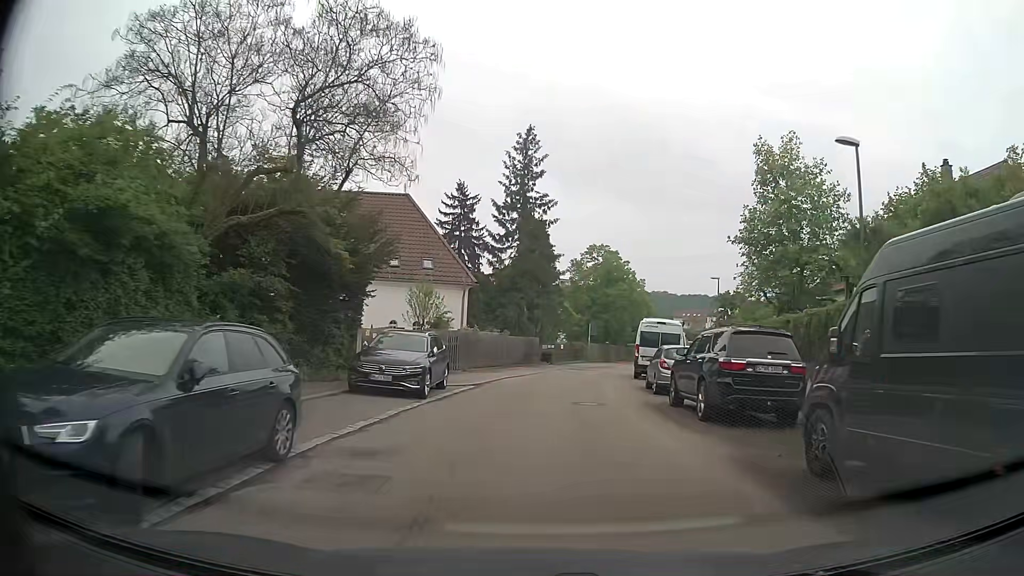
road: residential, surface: asphalt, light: Day
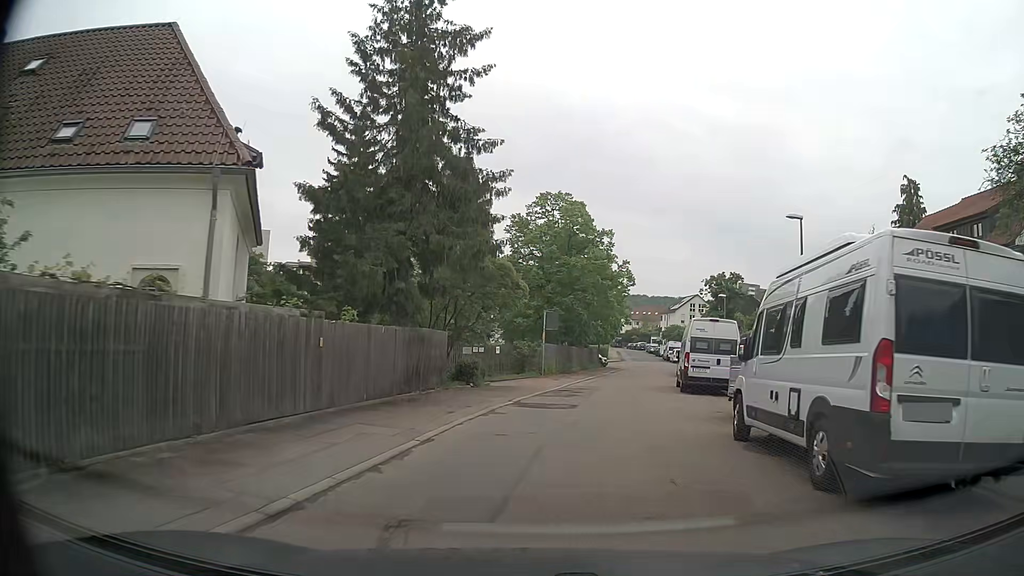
(+0.8, +23.0) m; +5°
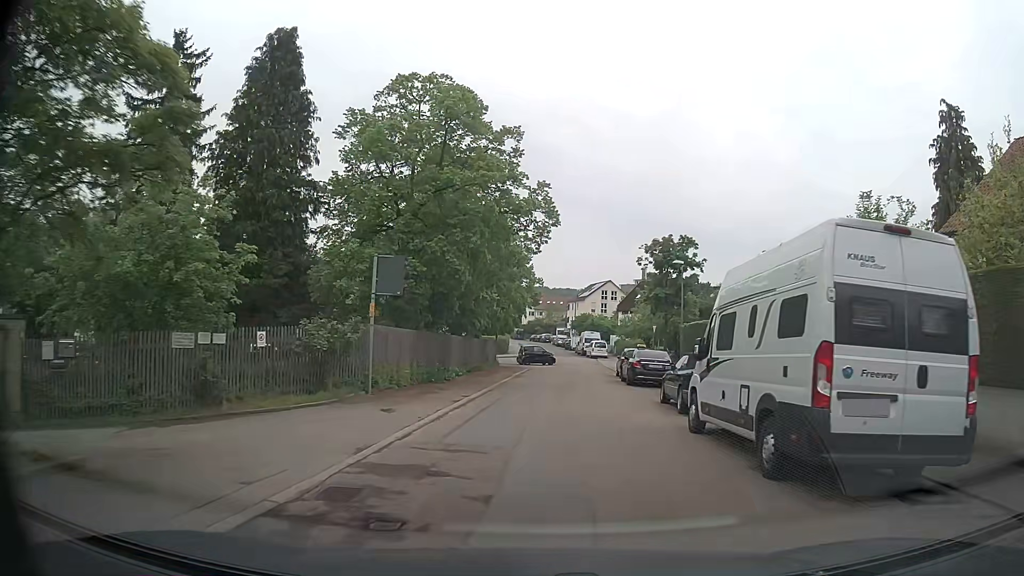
(+1.9, +17.9) m; +8°
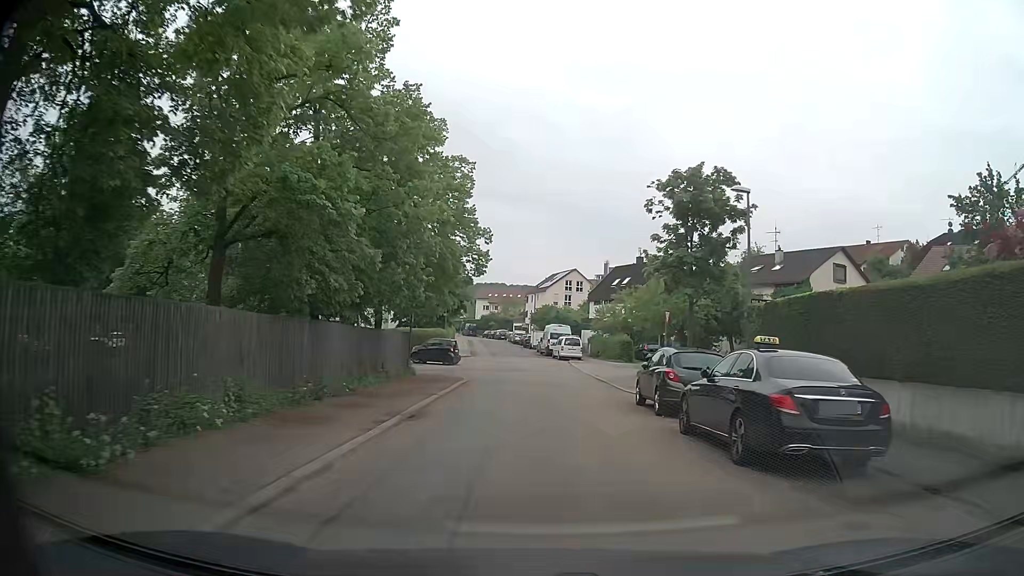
(+0.8, +18.2) m; +5°
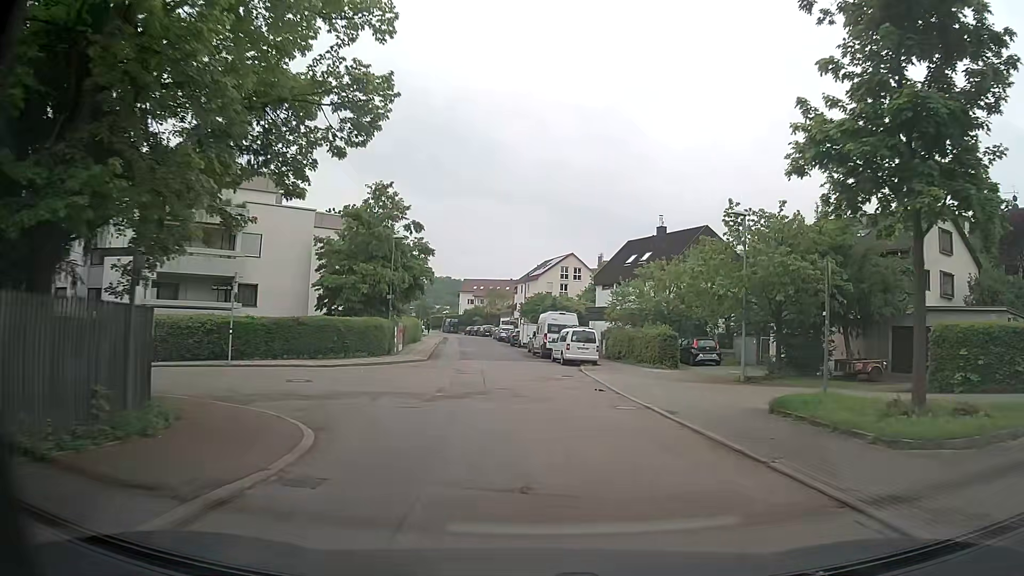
(0.0, +18.7) m; 0°
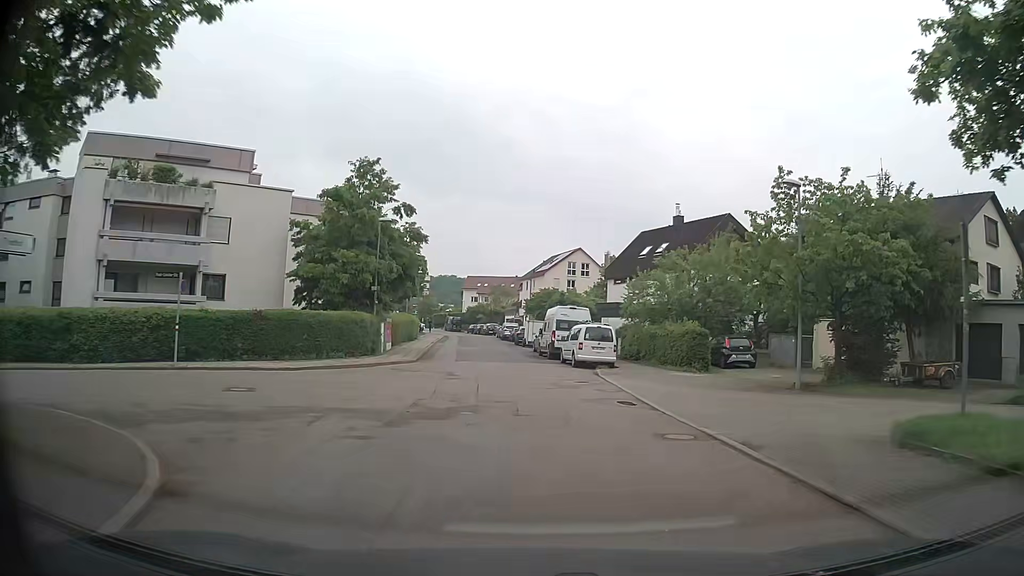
(0.0, +4.8) m; -1°
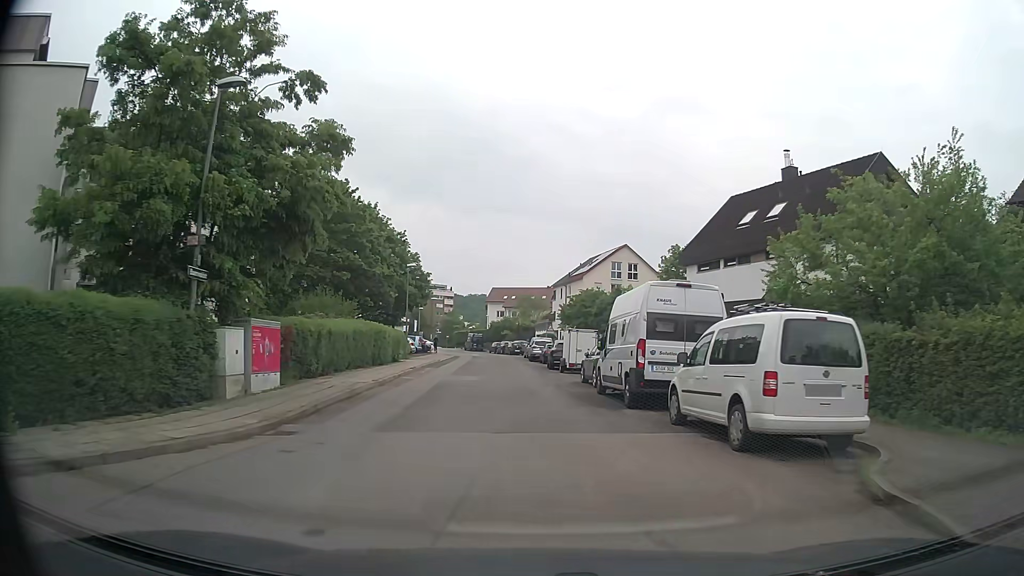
(-0.3, +20.0) m; -2°
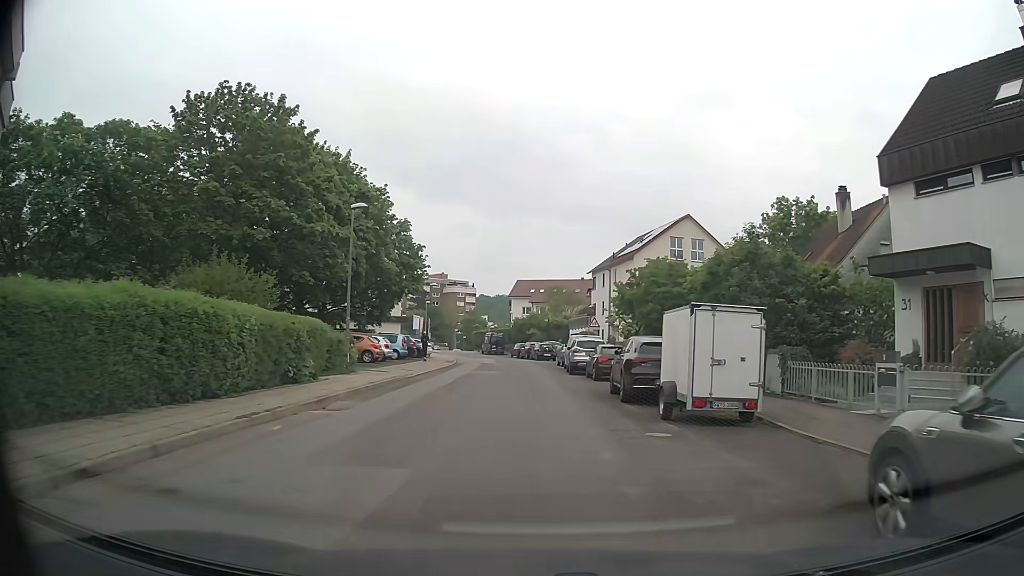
(-0.5, +20.2) m; -3°
(0, +10) (0, +20) (-1, +30) (-1, +40) (-2, +50) (-3, +60) (-5, +70) (-7, +79) (-9, +89) (-11, +99) m
